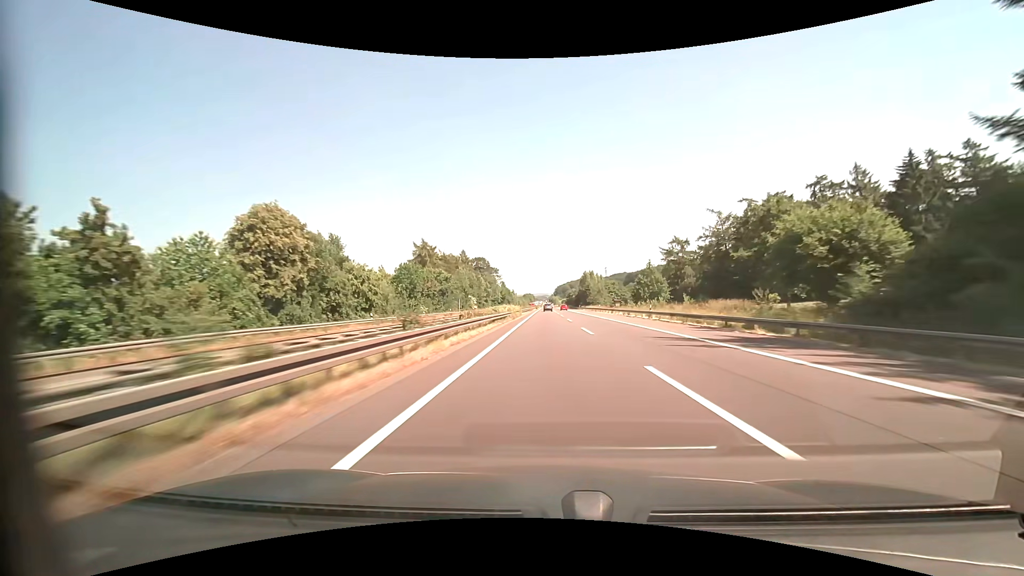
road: motorway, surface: asphalt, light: Day
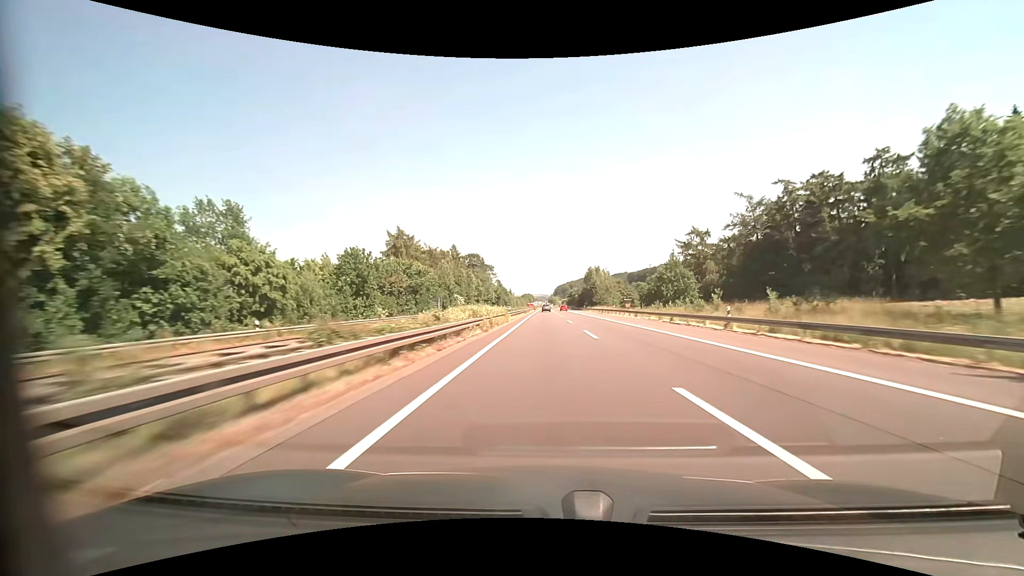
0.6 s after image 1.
(0.0, +20.7) m; 0°
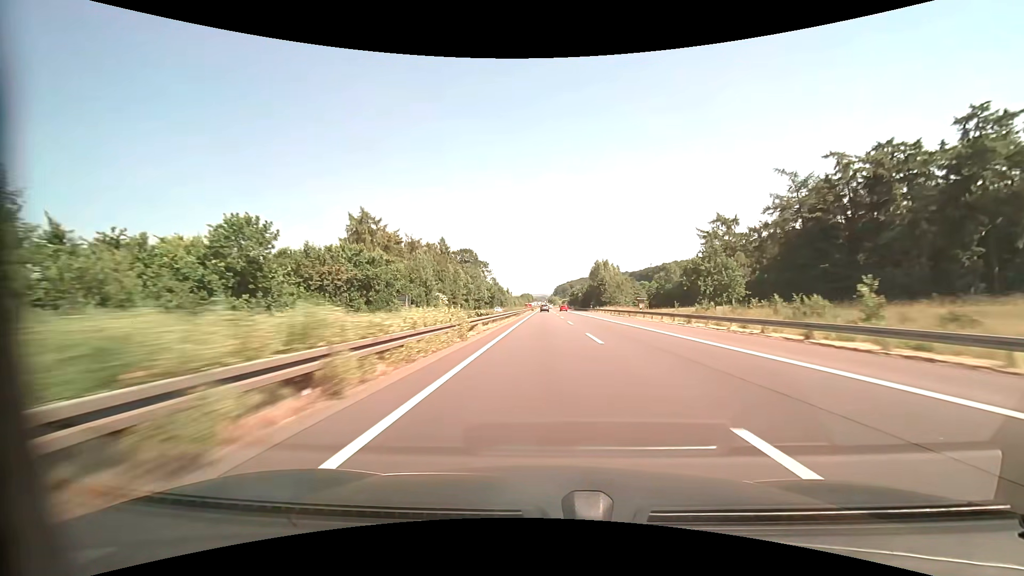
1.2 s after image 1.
(0.0, +20.7) m; 0°
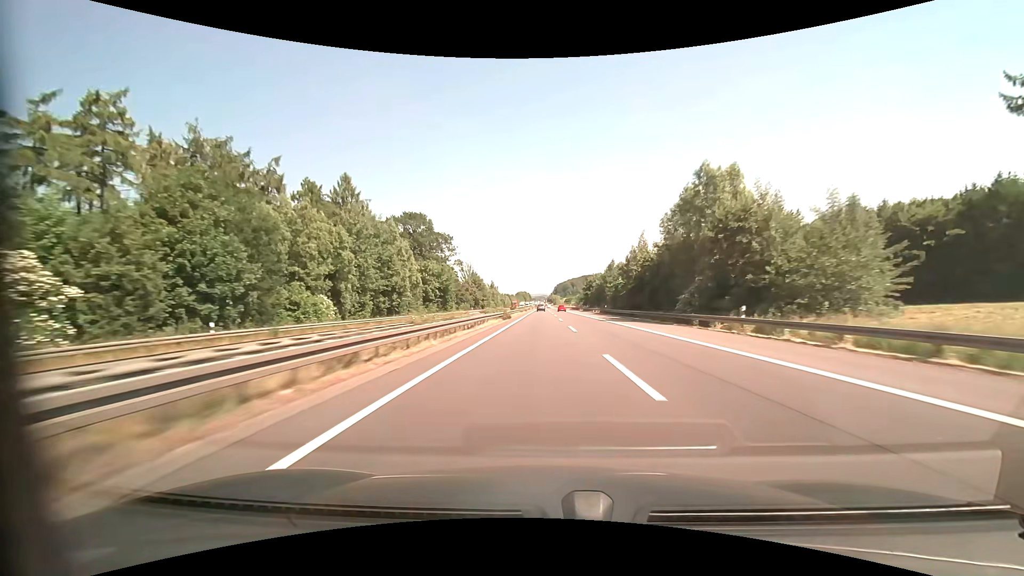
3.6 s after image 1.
(+0.2, +82.9) m; 0°
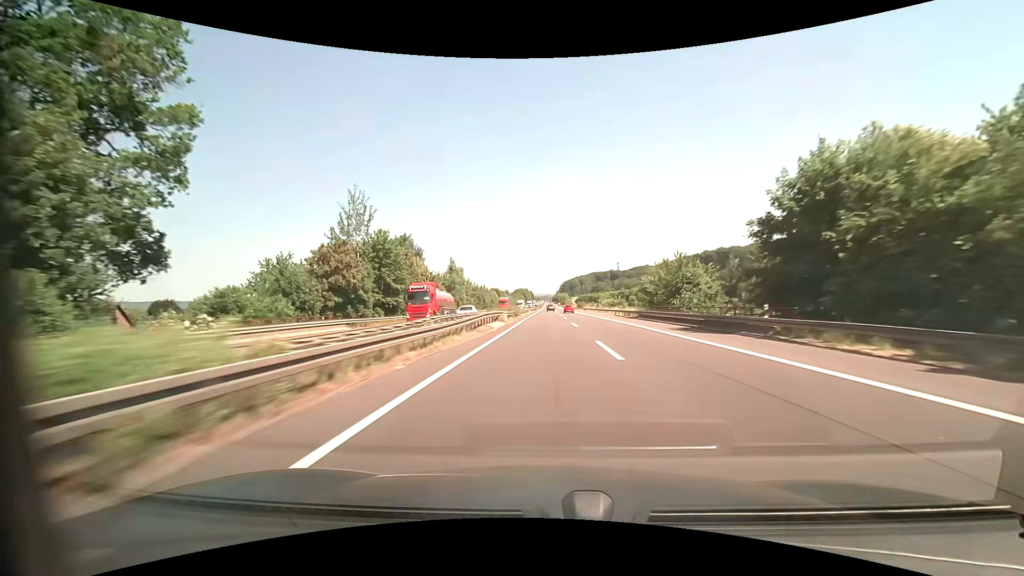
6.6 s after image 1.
(-0.9, +103.5) m; -1°
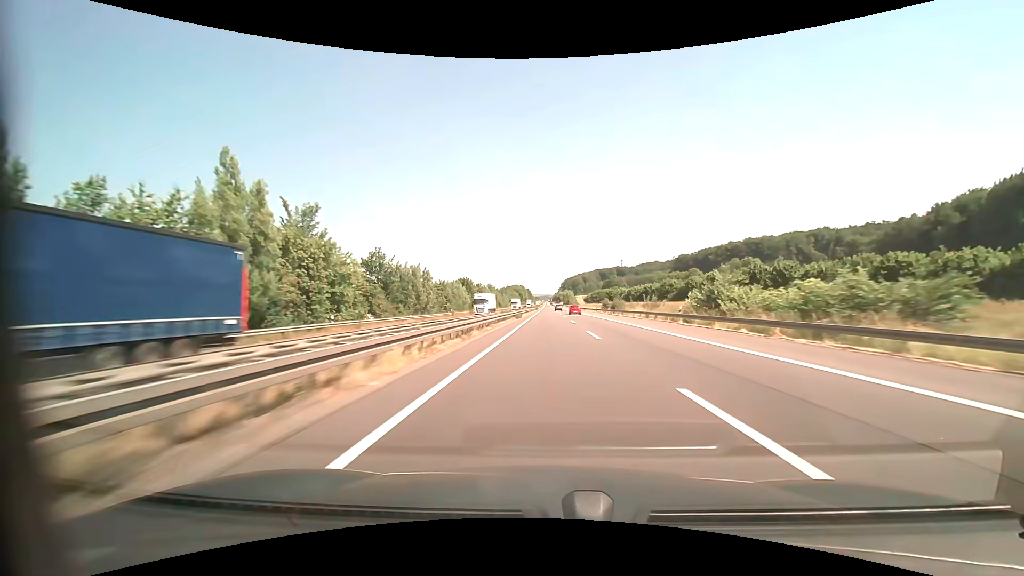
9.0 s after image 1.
(0.0, +82.8) m; 0°
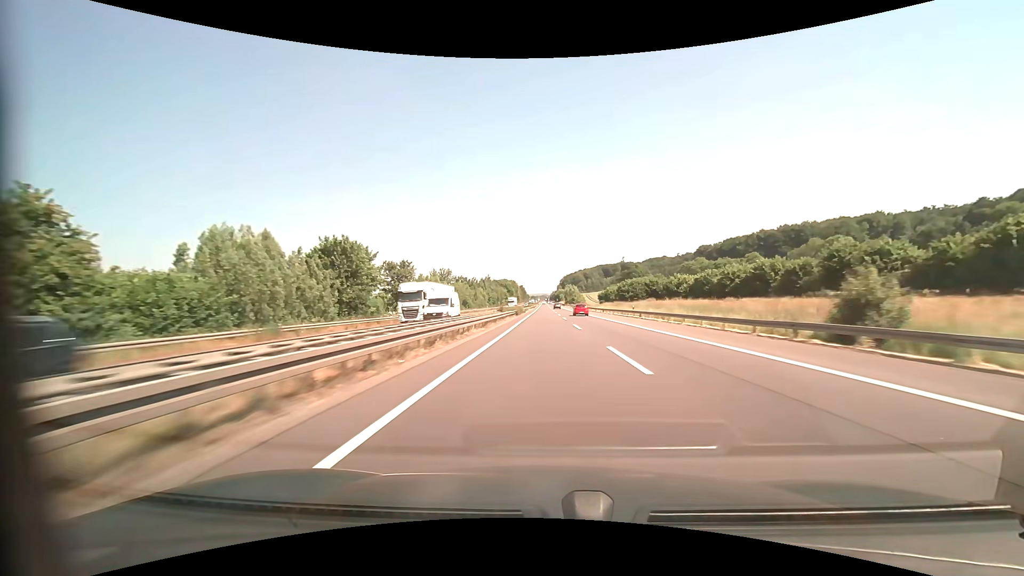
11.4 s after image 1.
(+0.4, +82.7) m; 0°
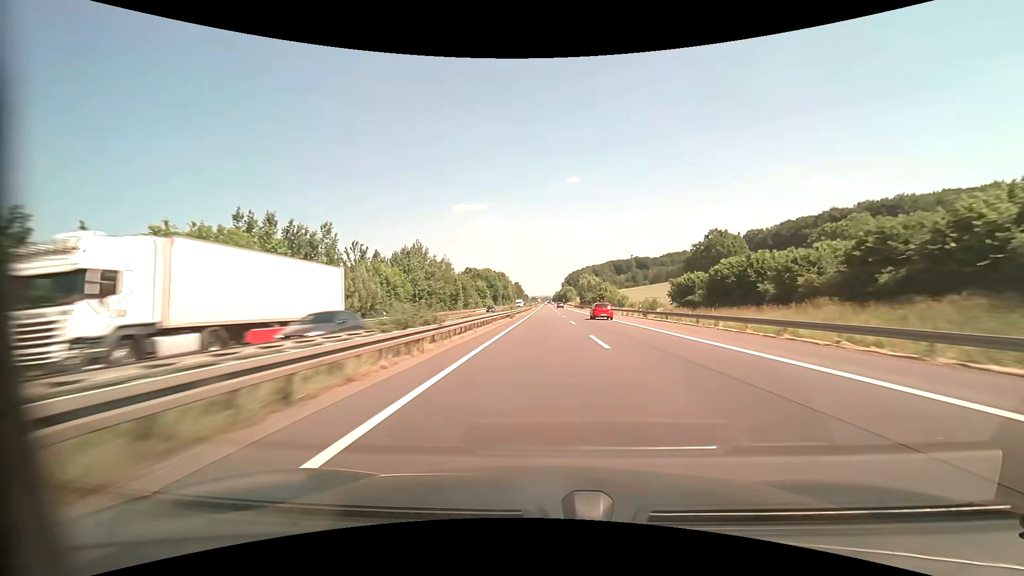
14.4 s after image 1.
(-0.1, +103.2) m; 0°
(0, +10) (0, +20) (0, +30) (0, +40) (0, +50) (0, +60) (0, +70) (0, +80) (0, +90) (0, +100) m
